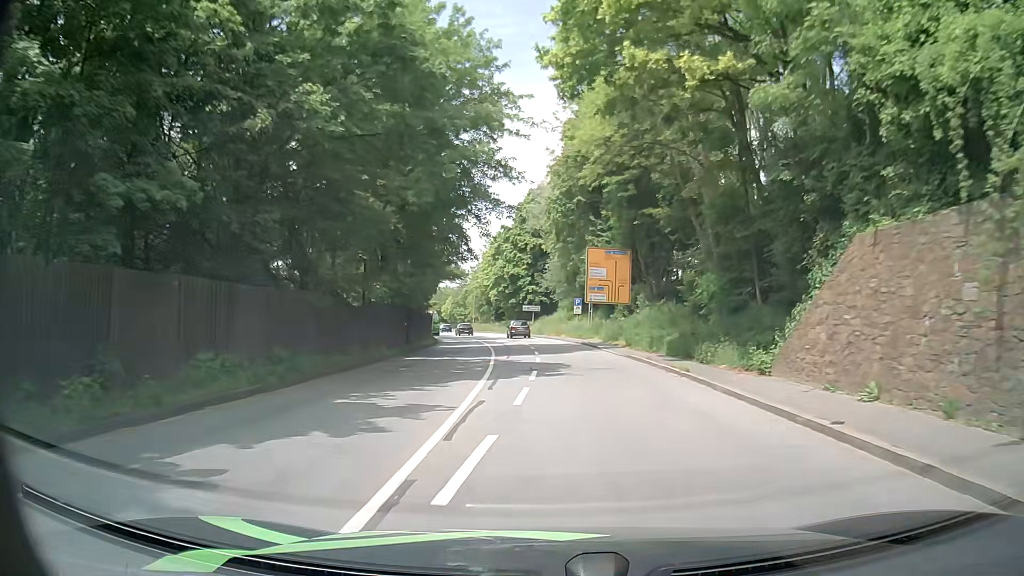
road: primary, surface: asphalt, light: Day
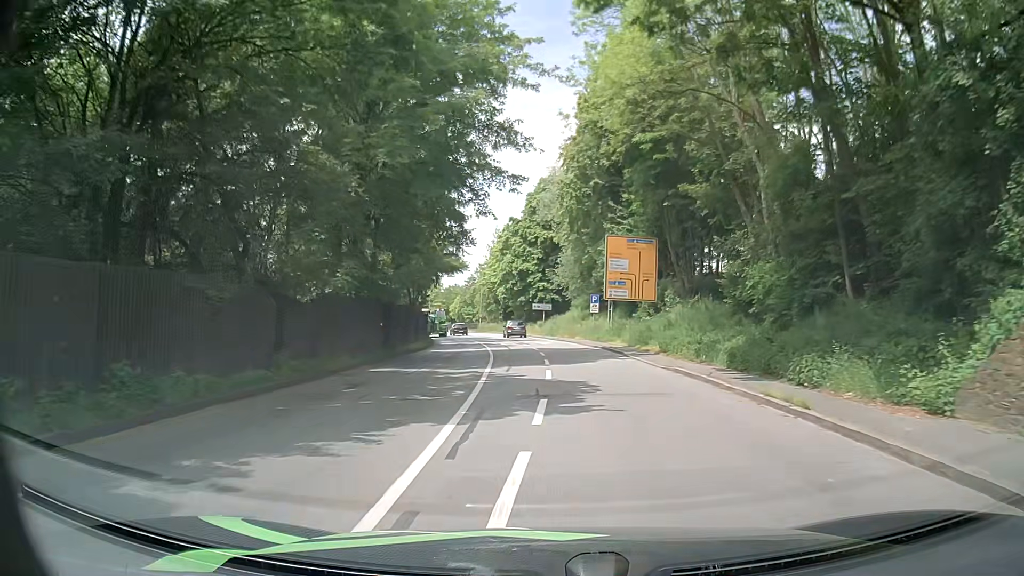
(0.0, +6.9) m; 0°
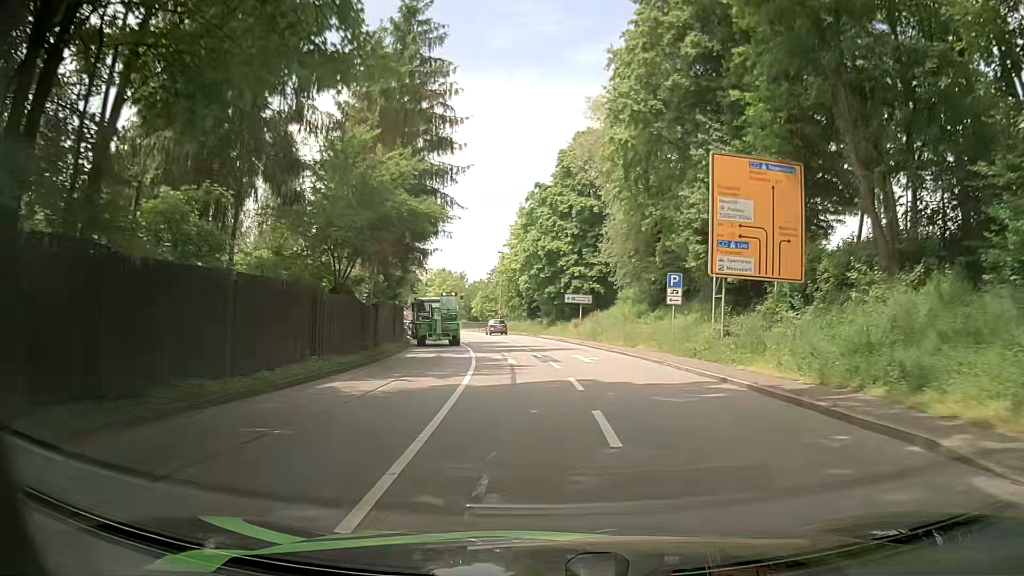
(-0.5, +20.8) m; -4°
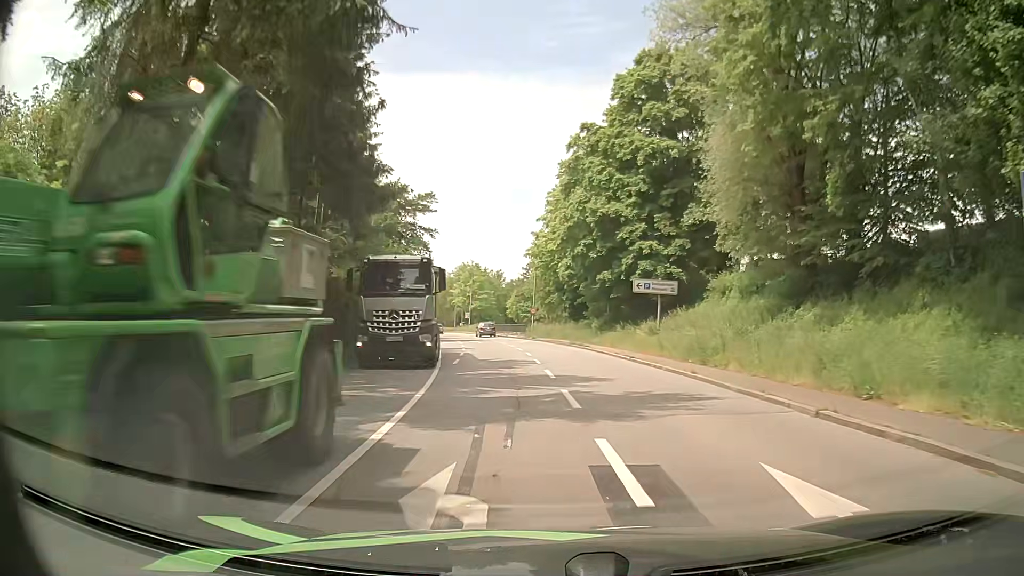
(0.0, +20.6) m; -2°
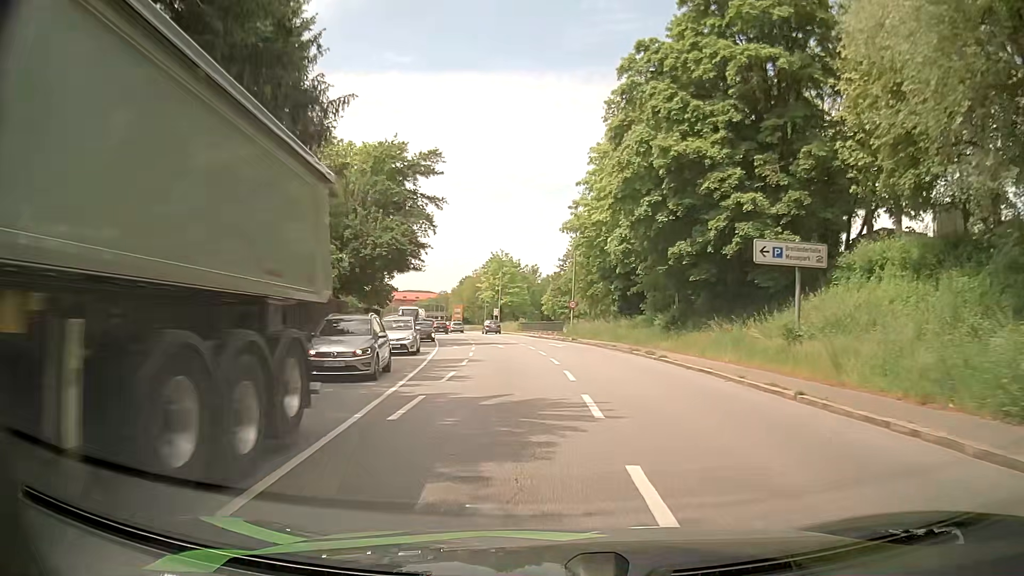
(-0.3, +13.6) m; -3°
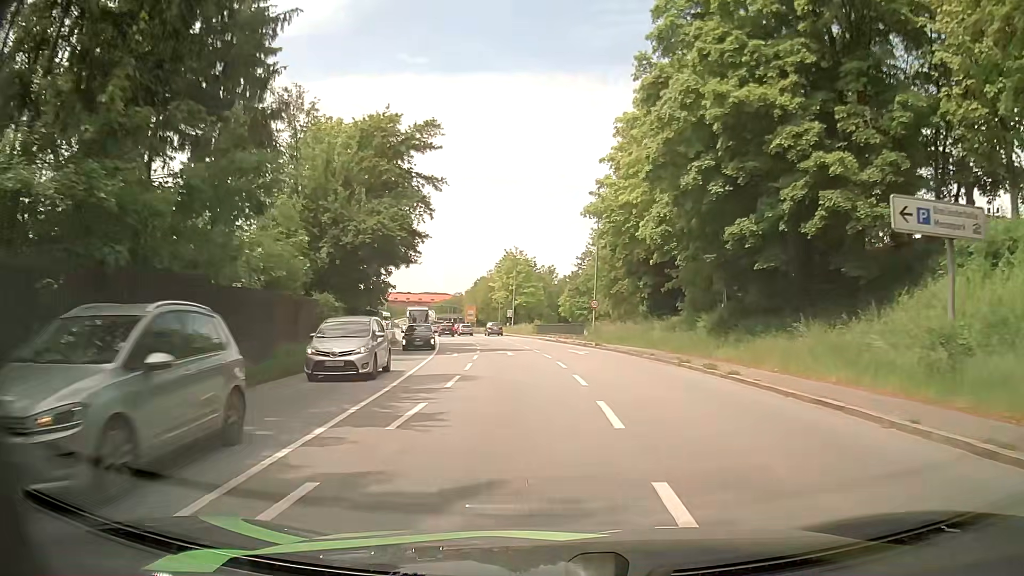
(0.0, +6.6) m; 0°
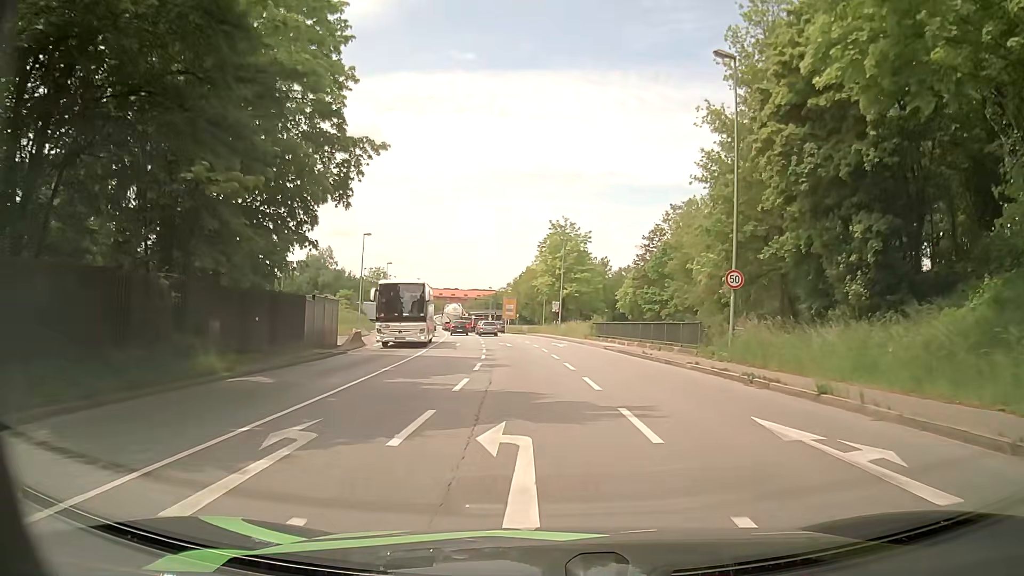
(-1.4, +25.0) m; -6°
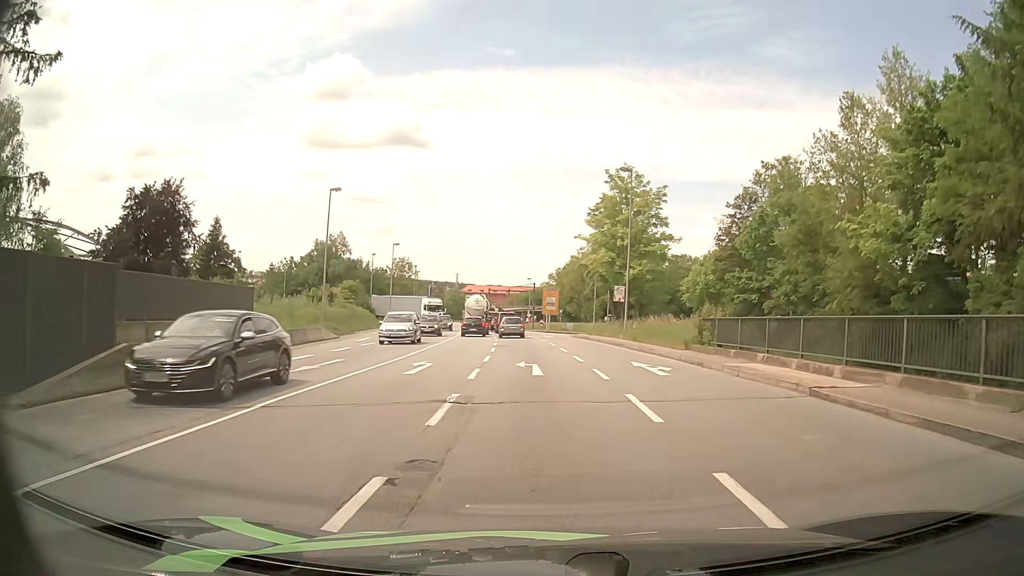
(-0.5, +22.6) m; -3°
